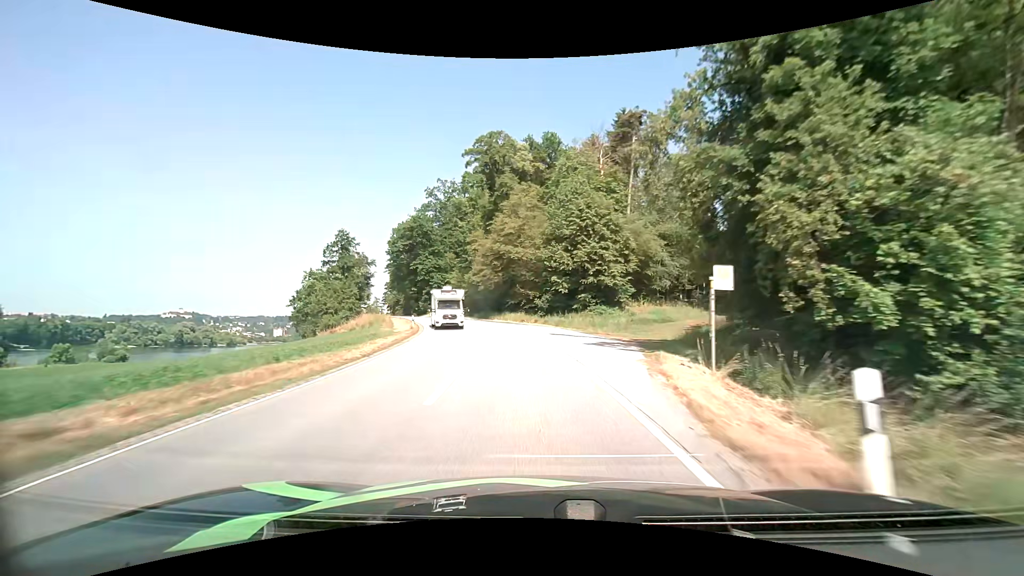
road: secondary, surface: asphalt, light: Day
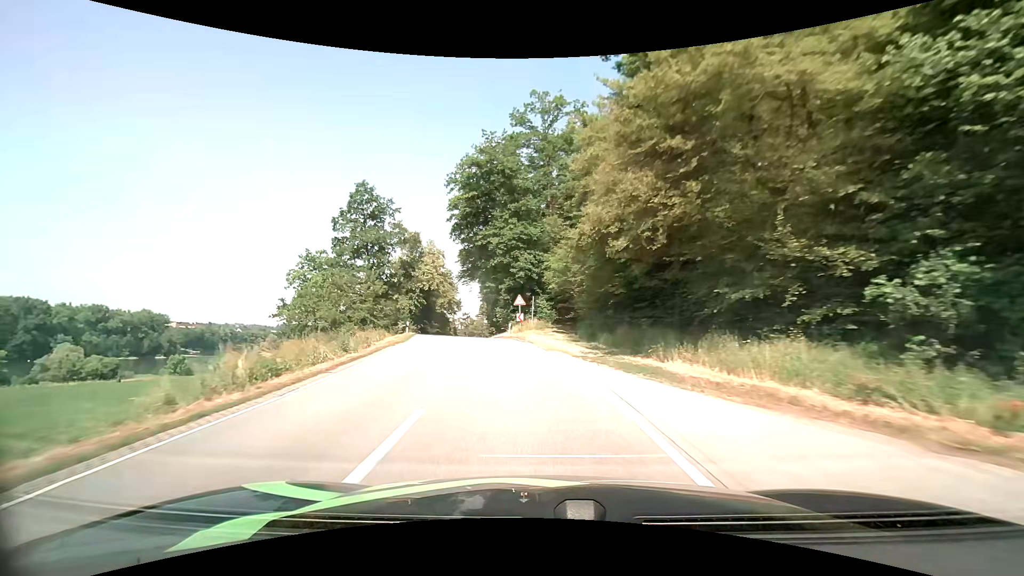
(-4.2, +41.2) m; -15°
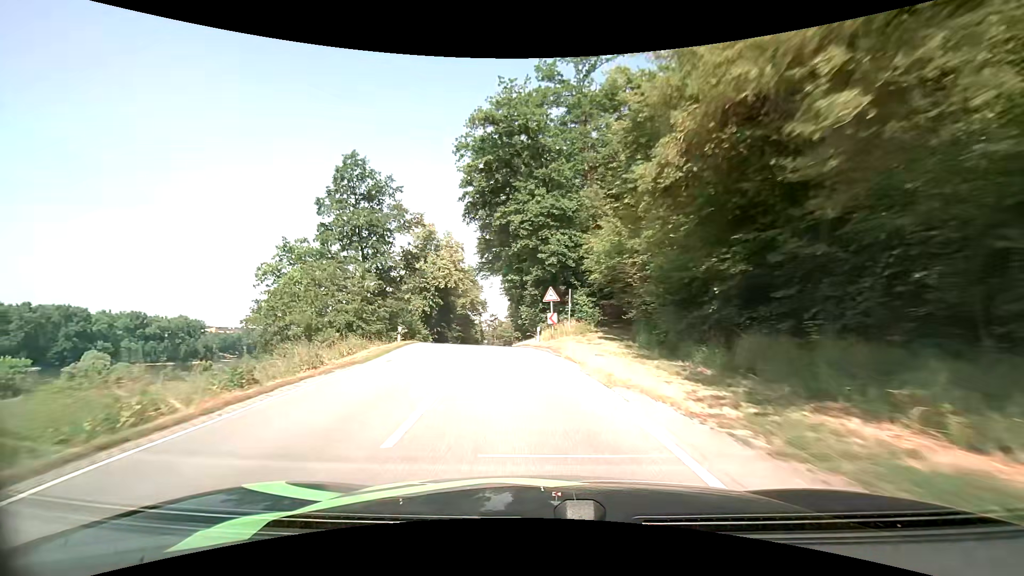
(-0.3, +10.3) m; -4°
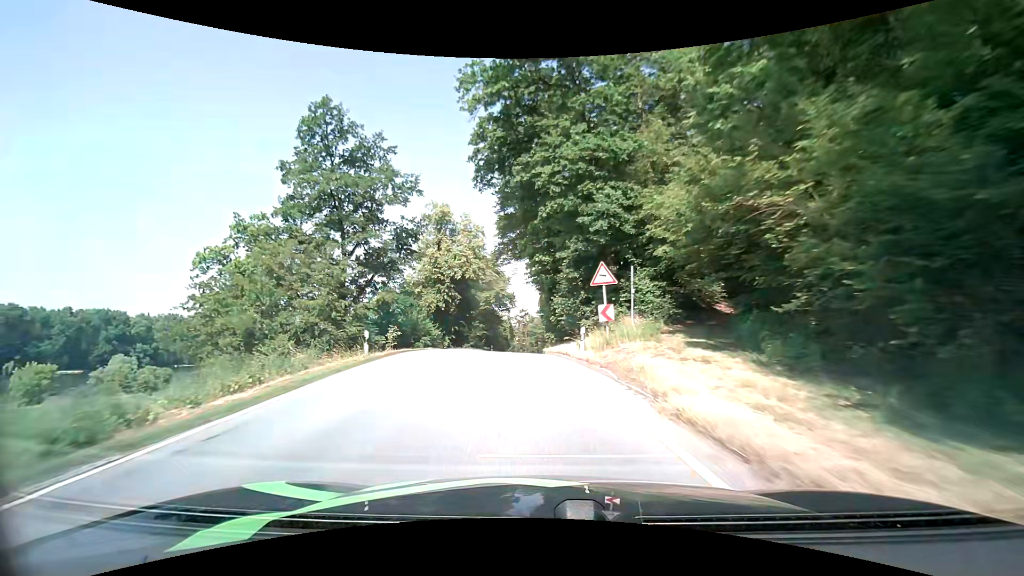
(-0.3, +10.0) m; -4°
